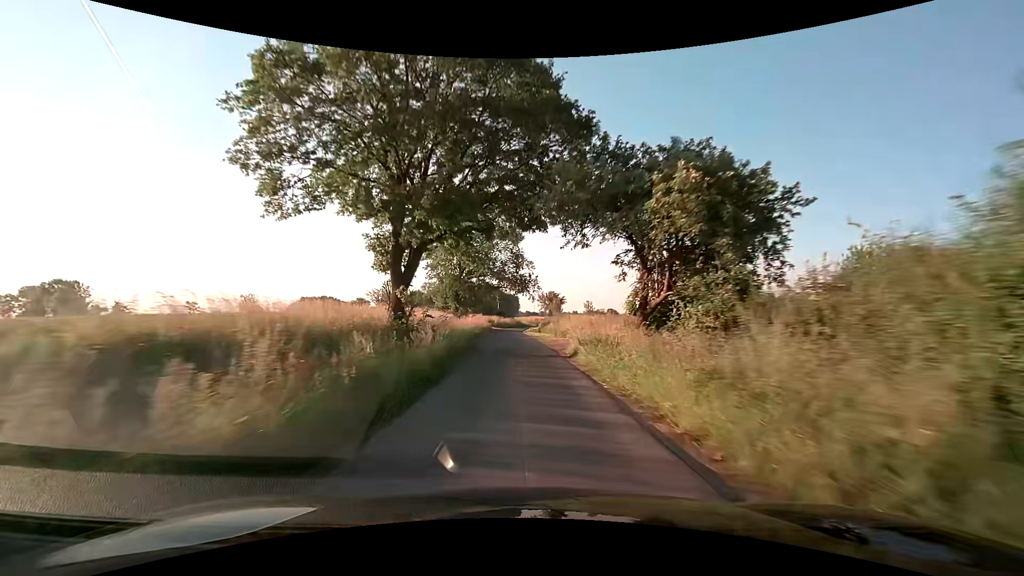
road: unclassified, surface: asphalt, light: Day
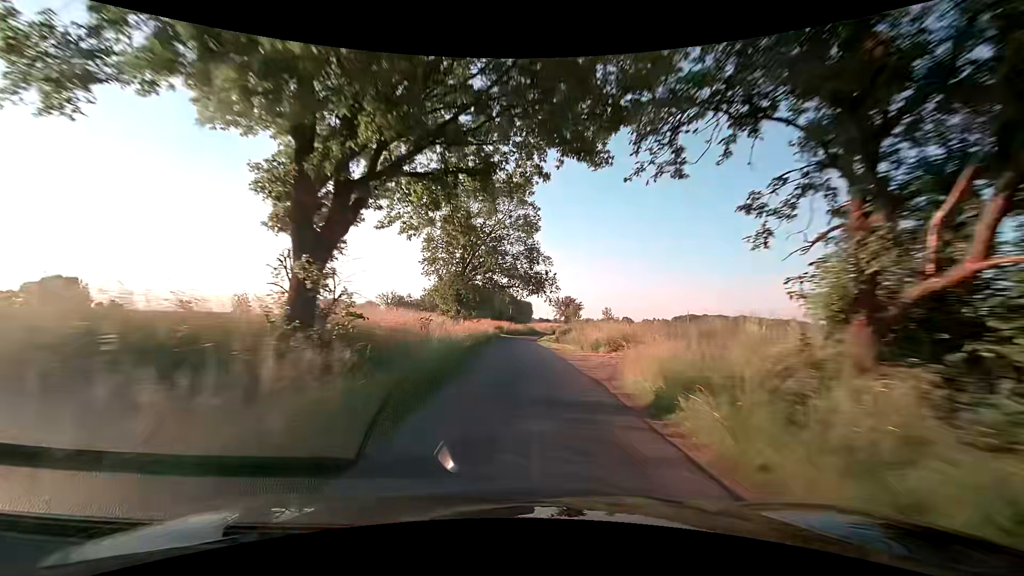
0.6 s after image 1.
(-0.2, +10.1) m; -2°
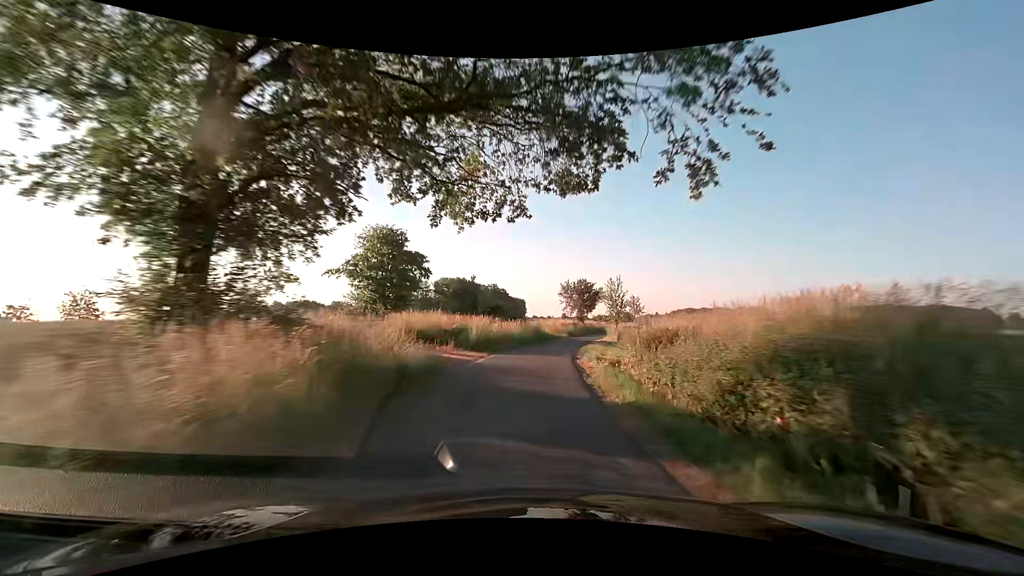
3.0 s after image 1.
(-0.3, +40.6) m; +1°
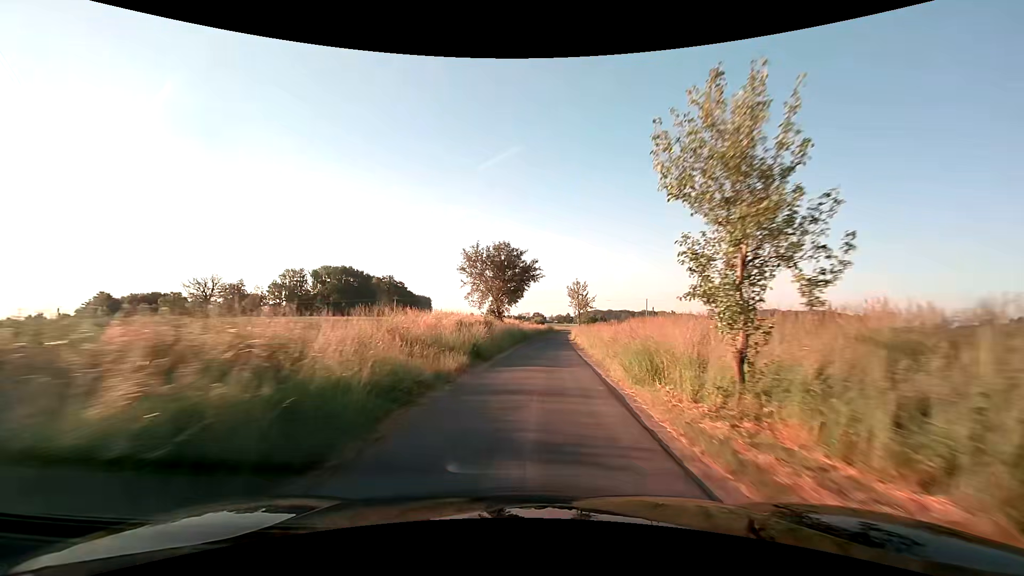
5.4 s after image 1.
(+3.1, +39.9) m; +10°
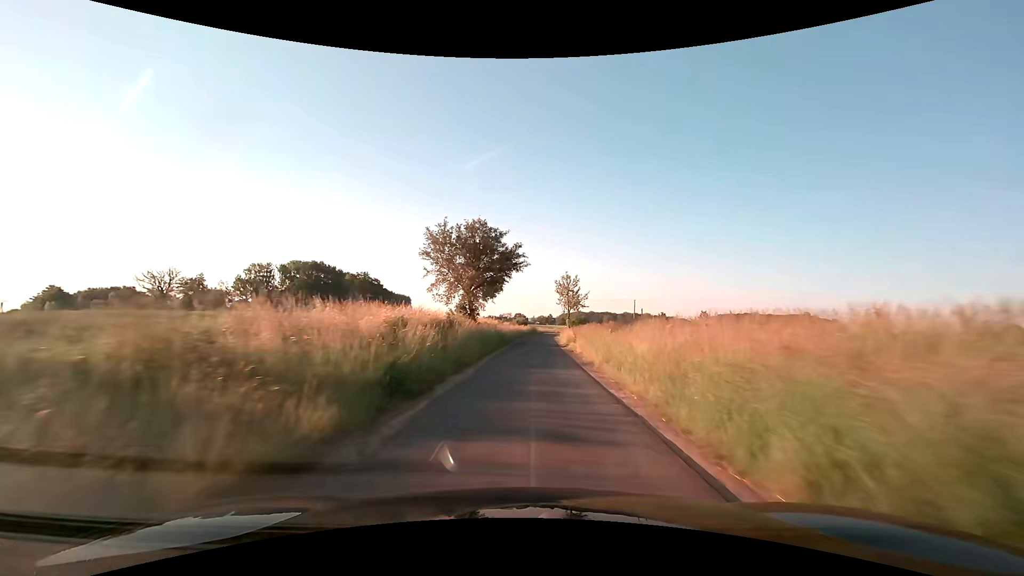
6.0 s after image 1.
(+0.2, +10.2) m; +2°
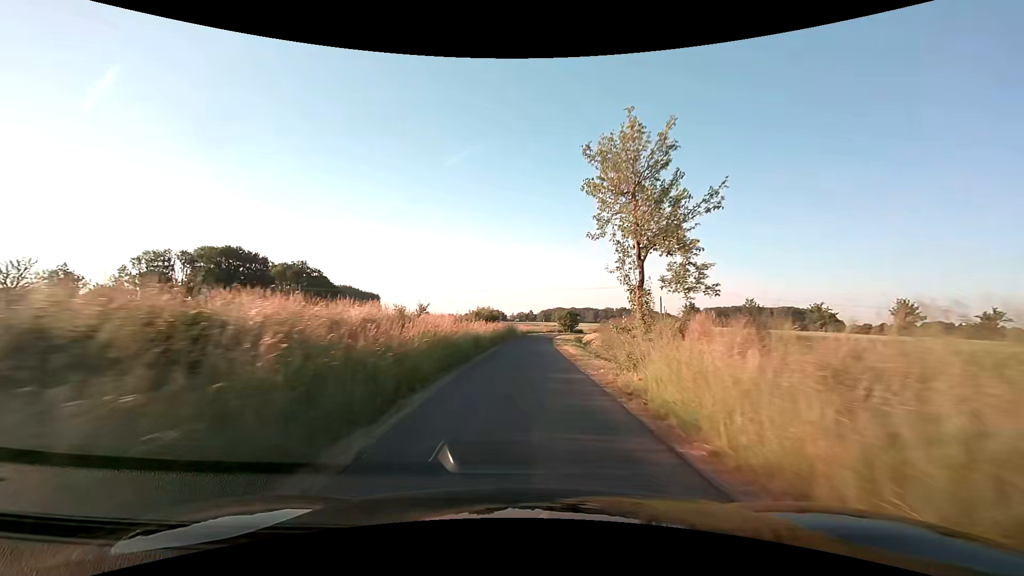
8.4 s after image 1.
(+1.4, +41.6) m; +3°
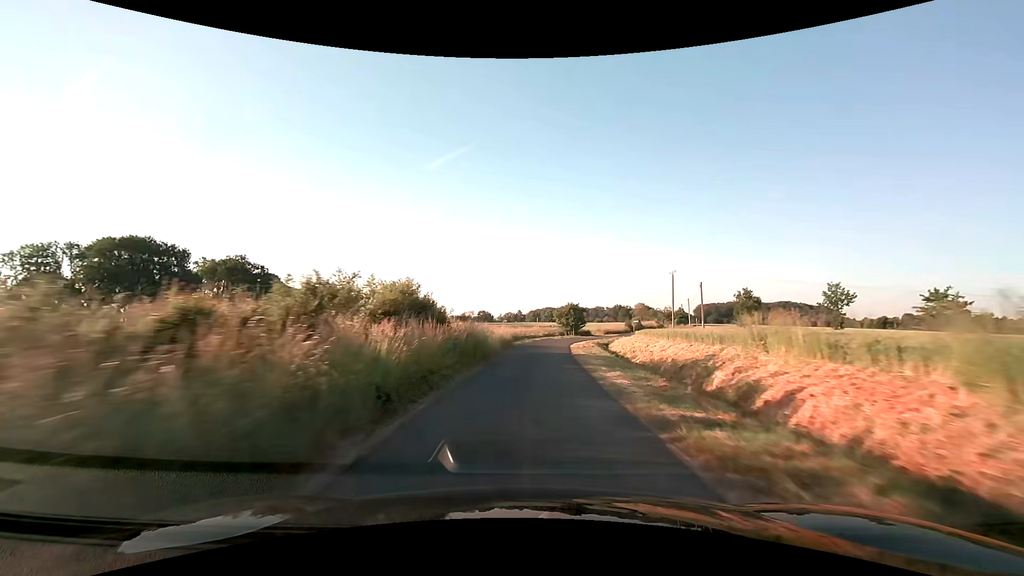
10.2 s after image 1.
(+0.4, +30.9) m; +2°
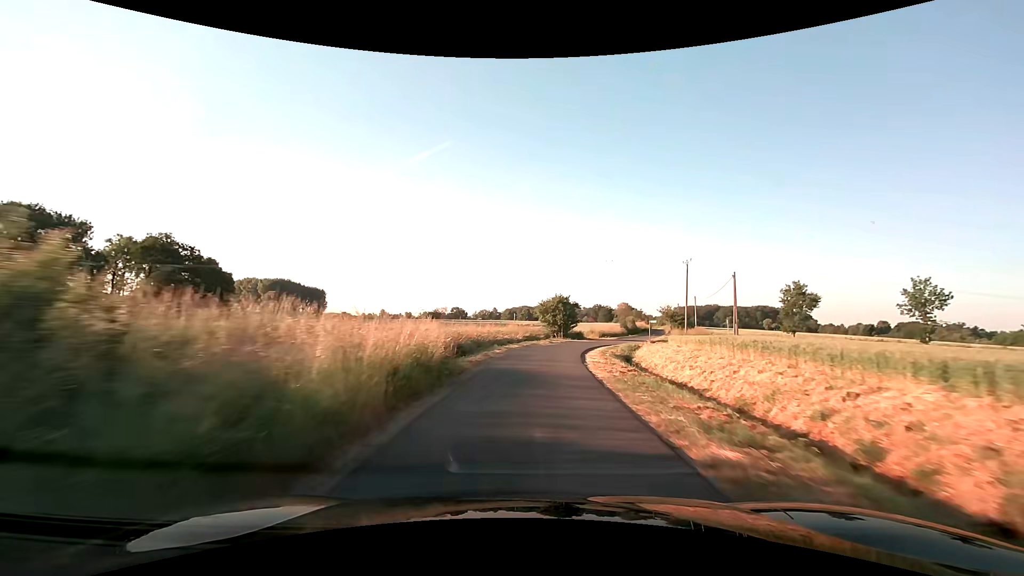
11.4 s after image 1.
(+0.3, +20.1) m; +3°
(0, +10) (+1, +20) (+2, +30) (+4, +40) (+7, +49) (+10, +59) (+14, +68) (+18, +77) (+21, +87) (+24, +96) m
